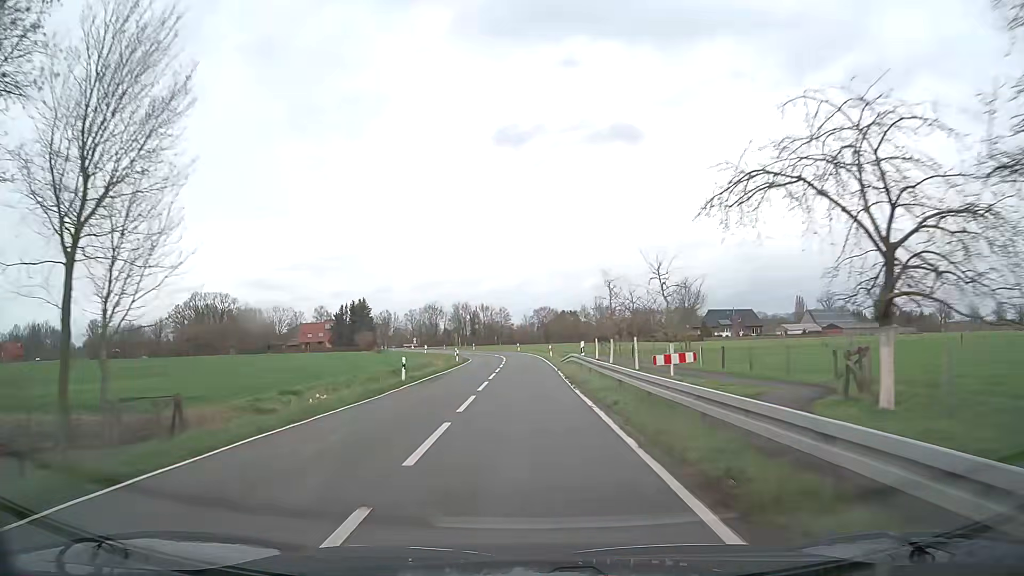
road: secondary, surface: asphalt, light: Day
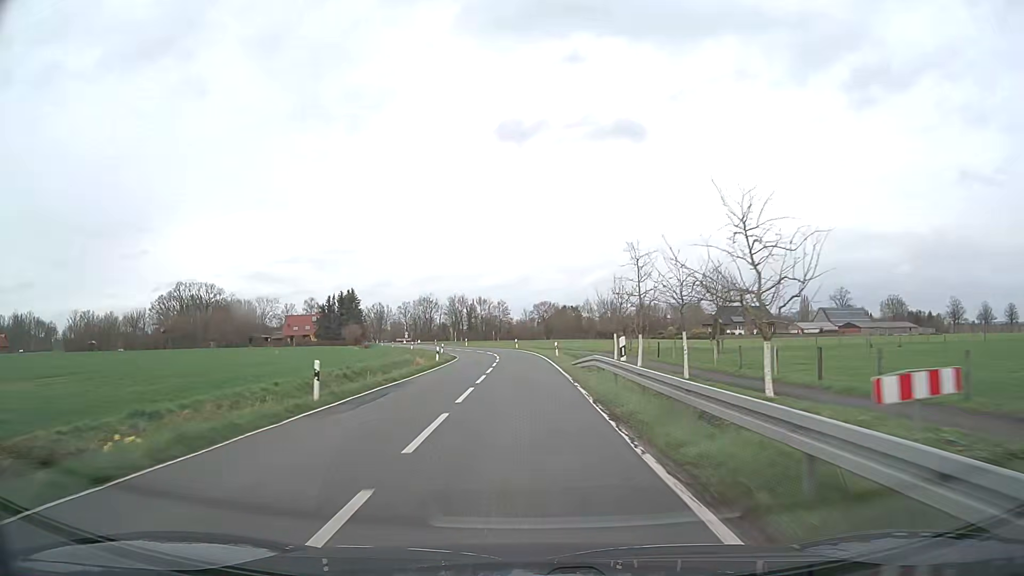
(0.0, +11.6) m; 0°
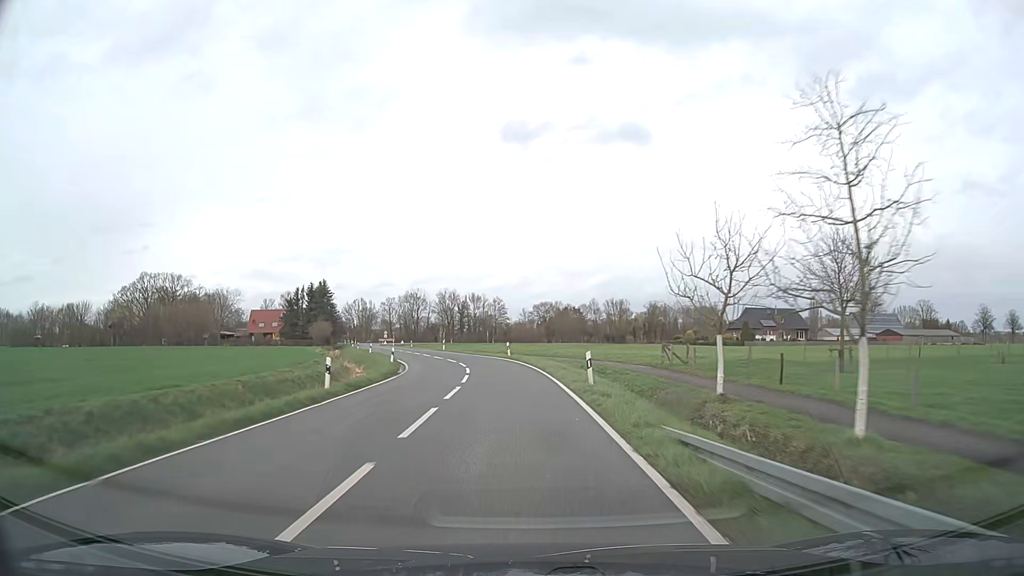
(+0.1, +23.2) m; 0°
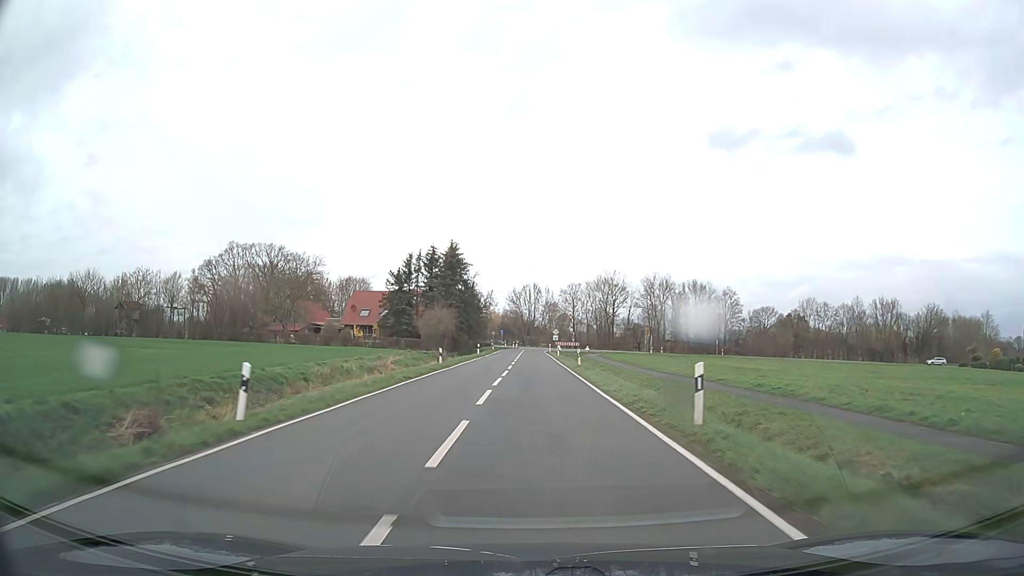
(-7.0, +56.6) m; -17°
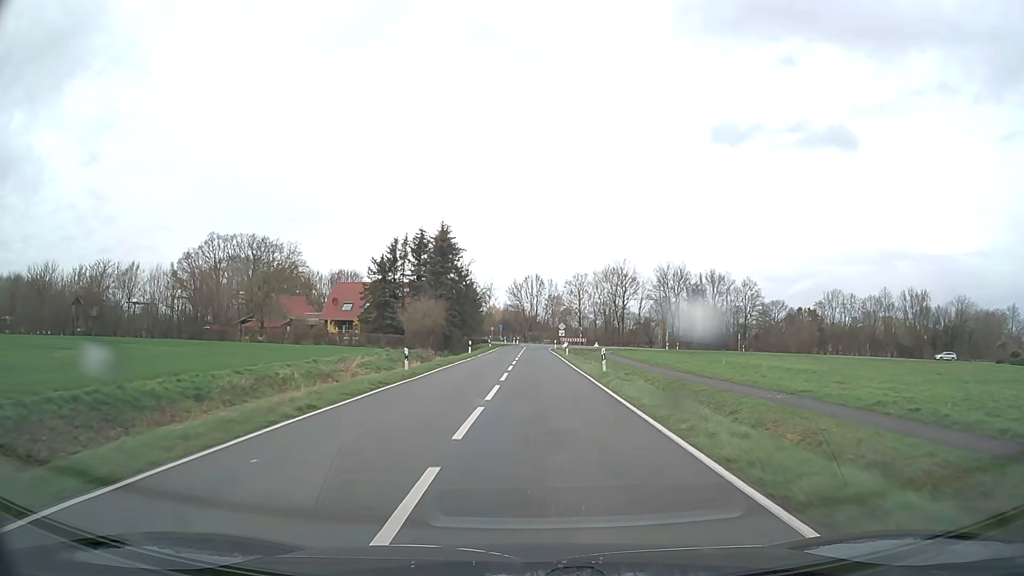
(-0.1, +10.9) m; 0°
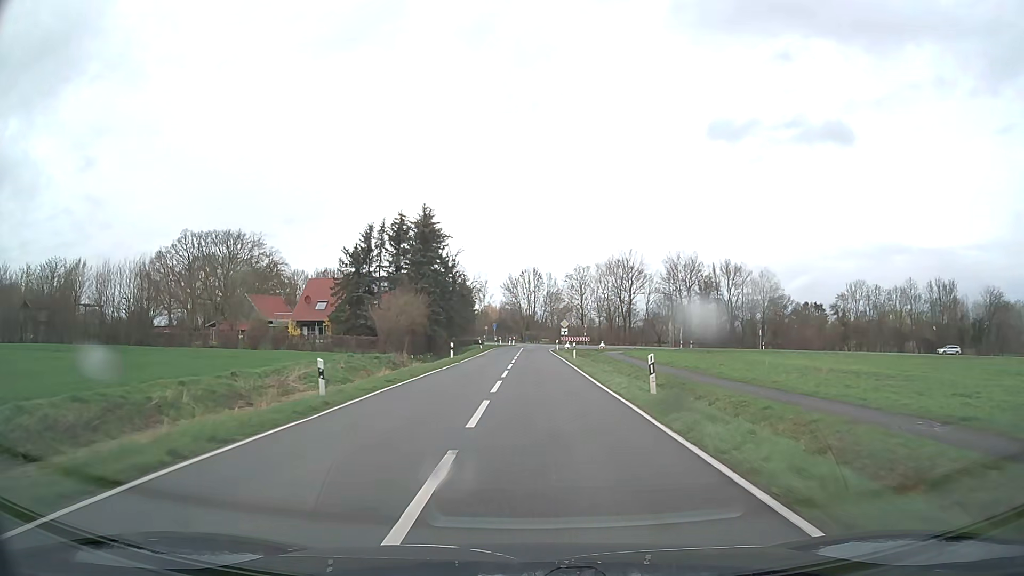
(0.0, +10.5) m; 0°
